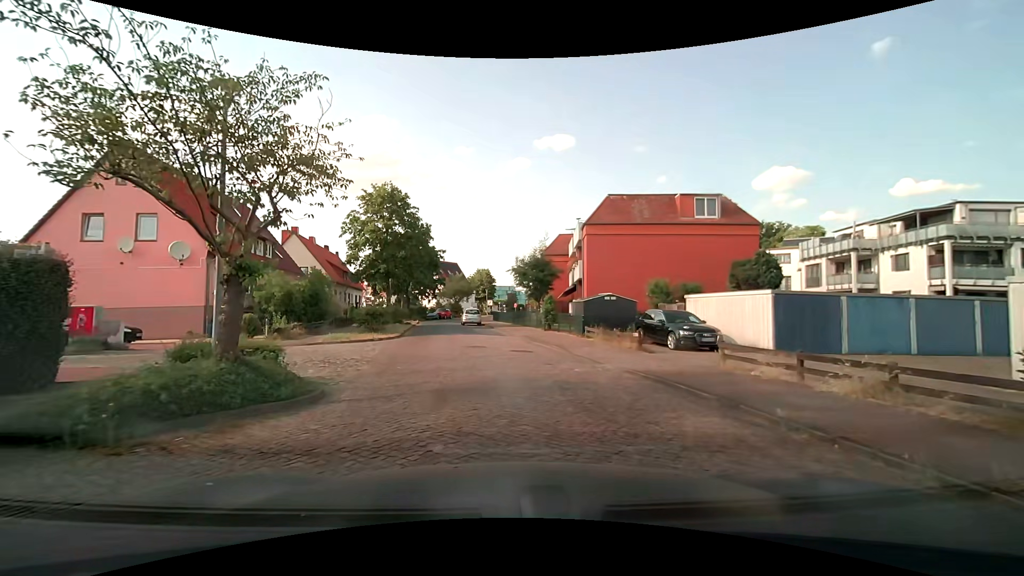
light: Day
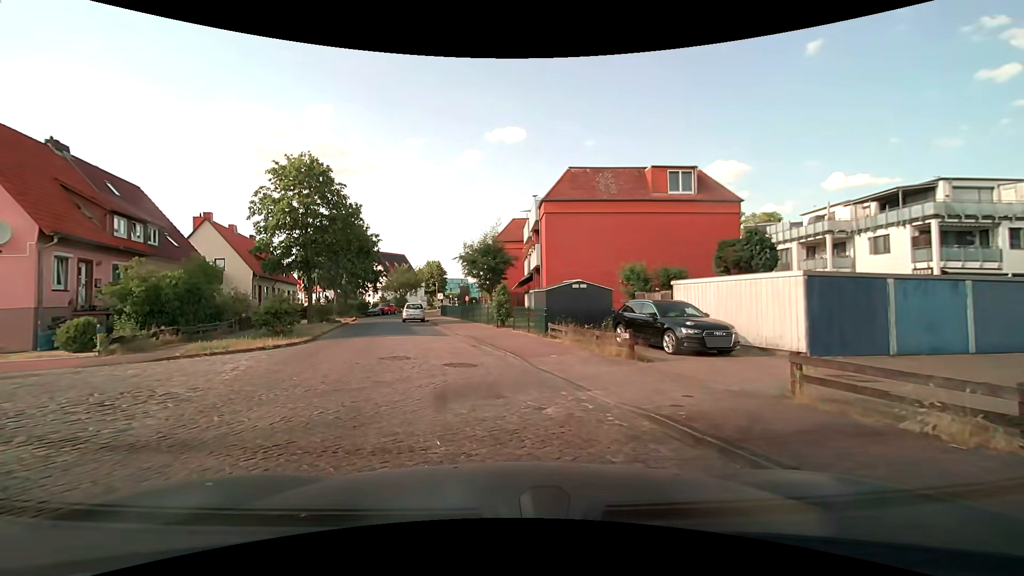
(+0.5, +5.4) m; +7°
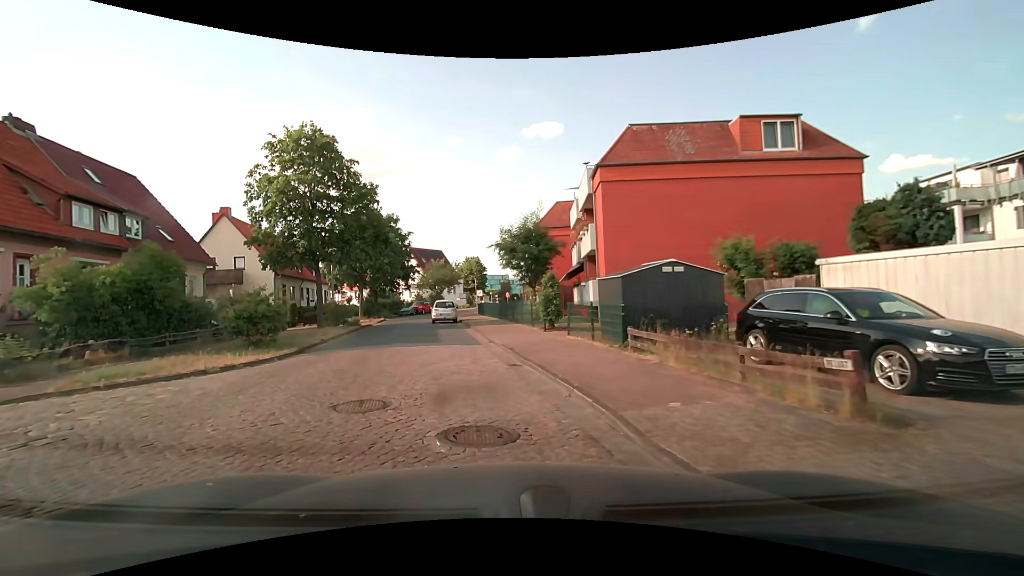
(-0.2, +6.1) m; -5°
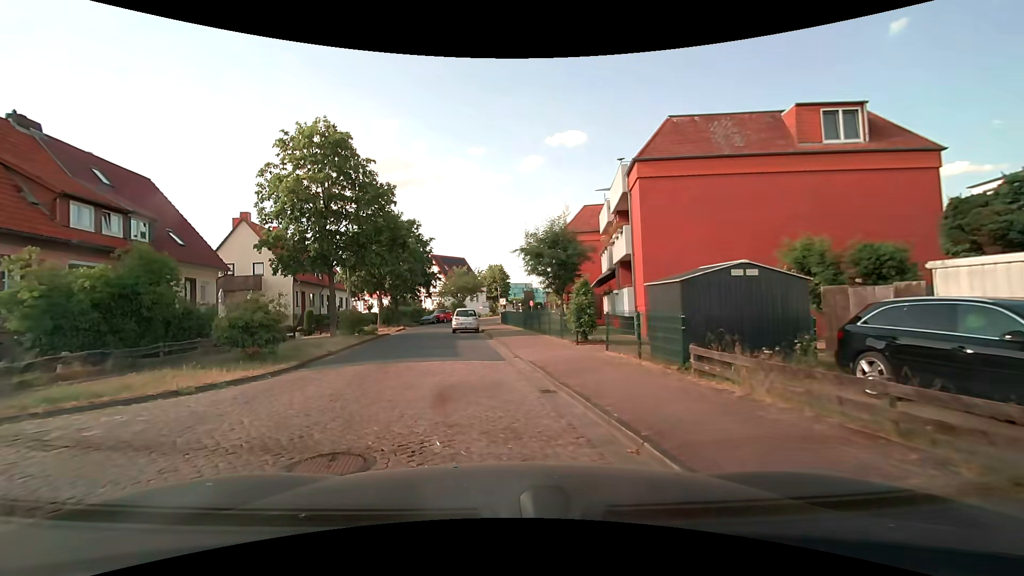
(-0.1, +2.2) m; -2°
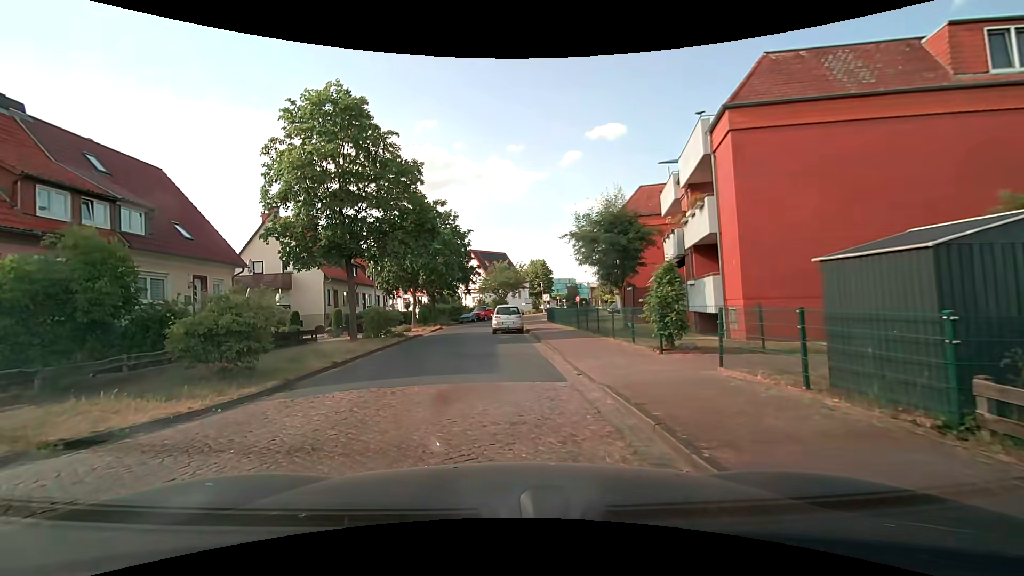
(-0.2, +4.4) m; -7°
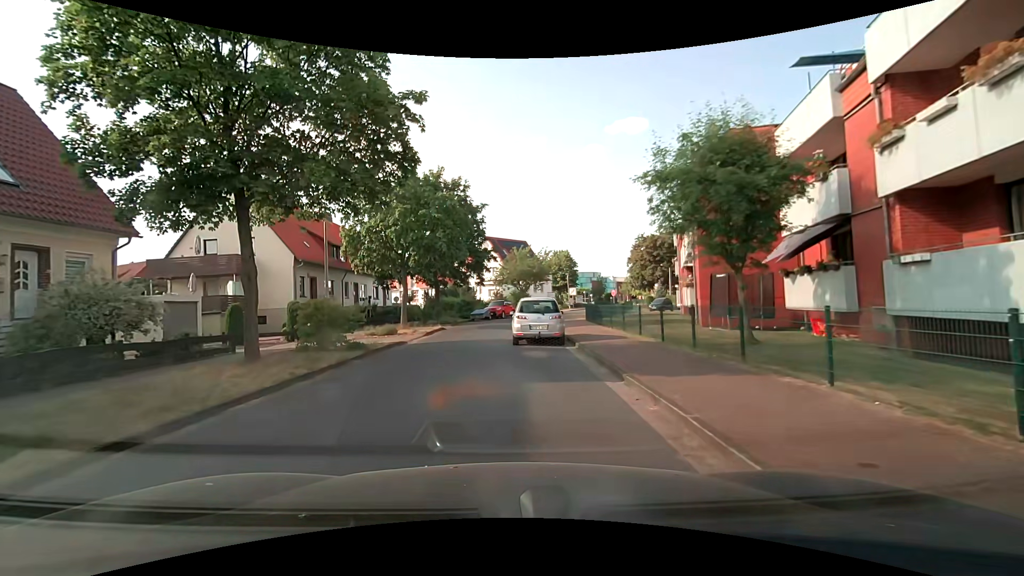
(-0.1, +10.3) m; -2°
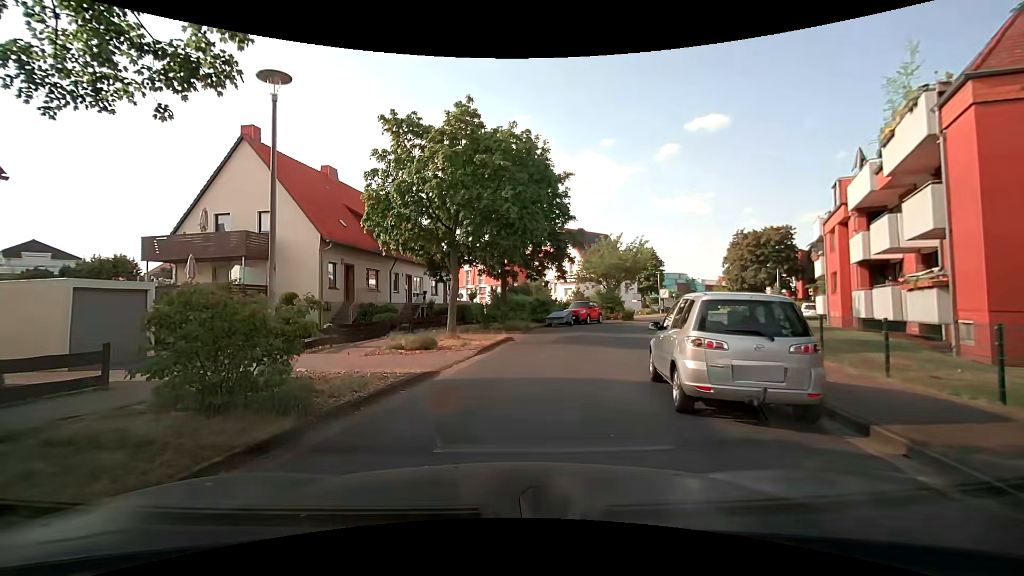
(-0.7, +9.5) m; -8°
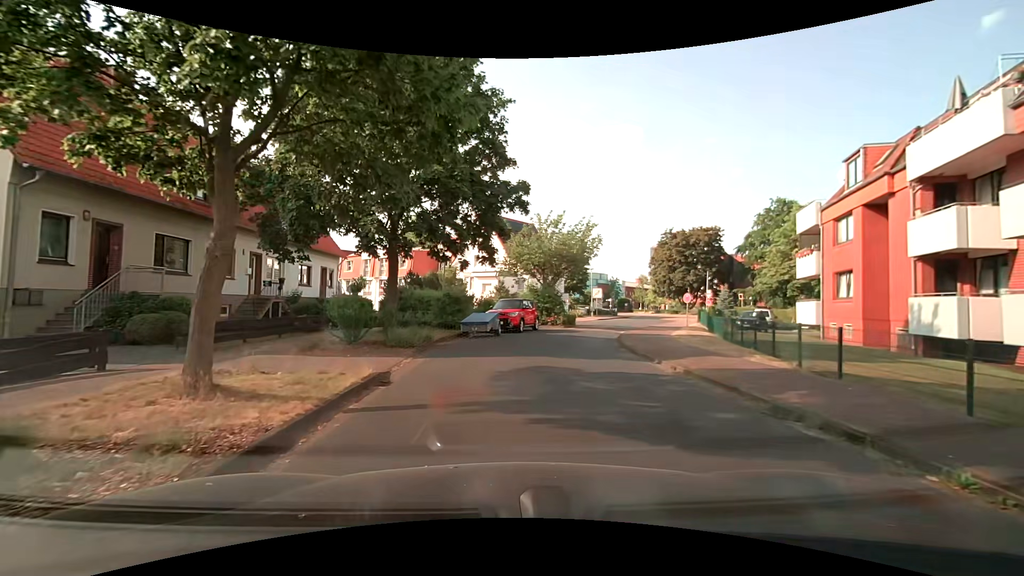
(+0.4, +11.0) m; +10°
